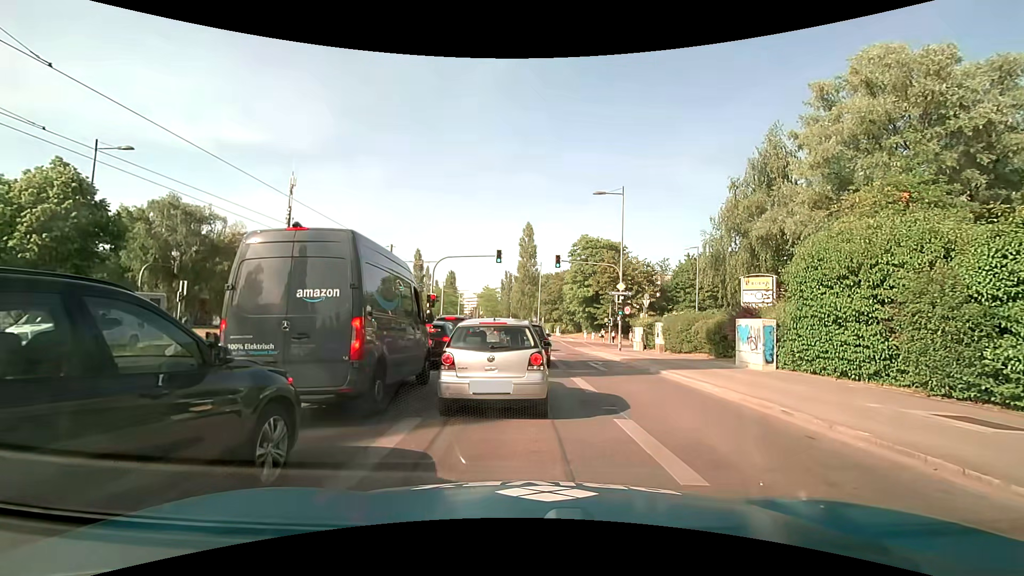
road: secondary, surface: asphalt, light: Day
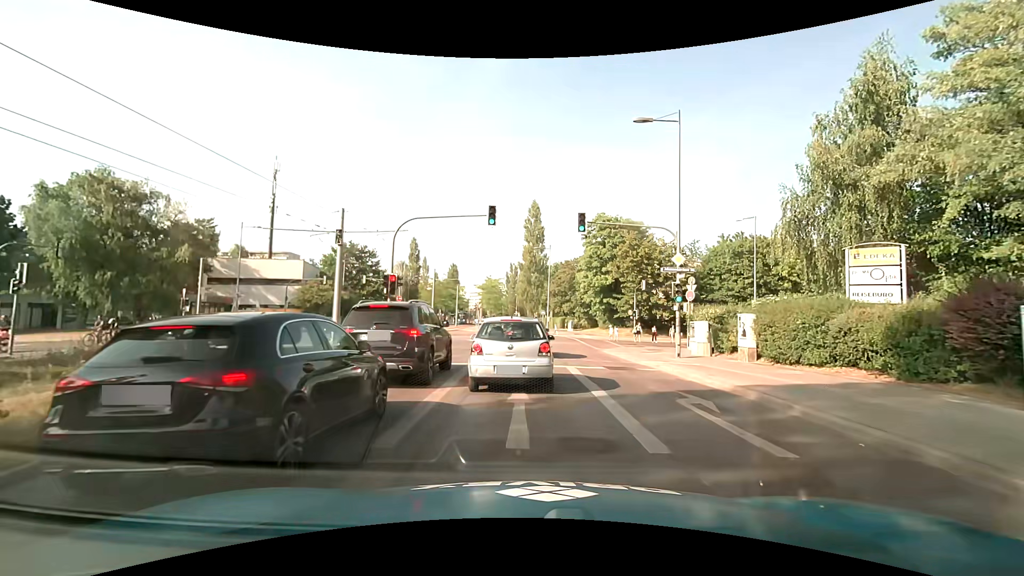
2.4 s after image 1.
(-0.6, +11.4) m; -3°
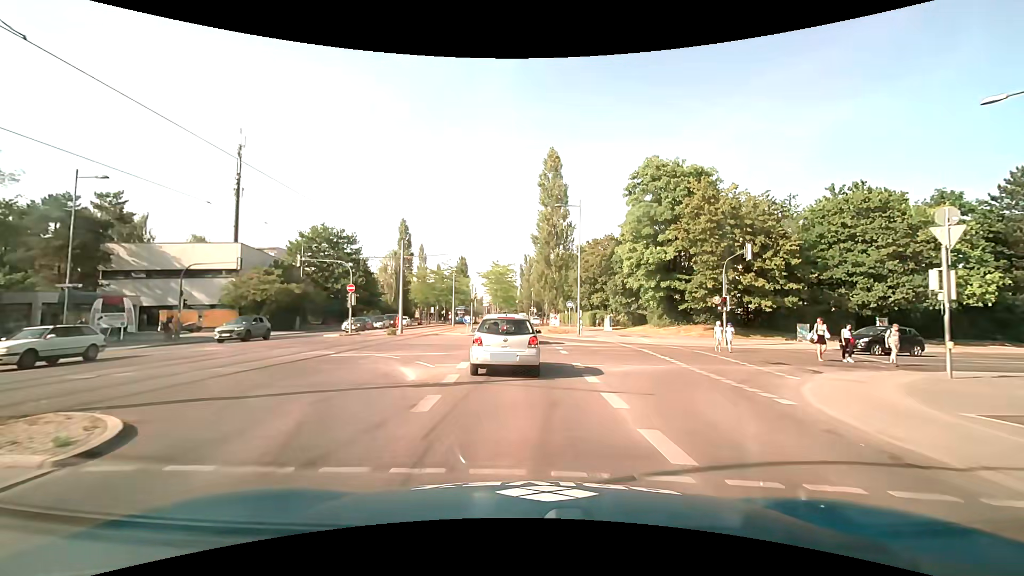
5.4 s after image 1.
(-0.3, +20.8) m; -2°
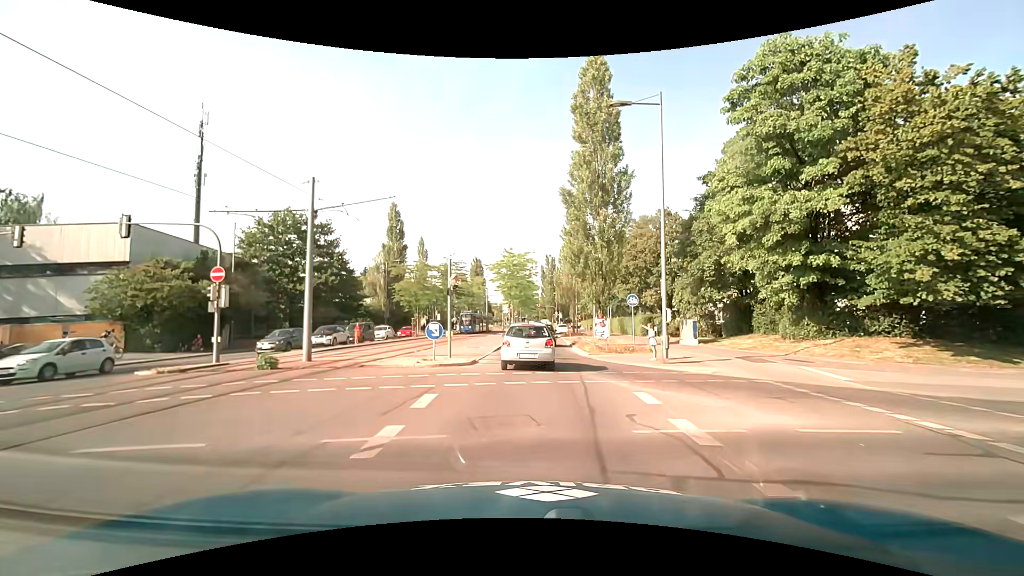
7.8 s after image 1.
(-0.5, +19.2) m; -2°
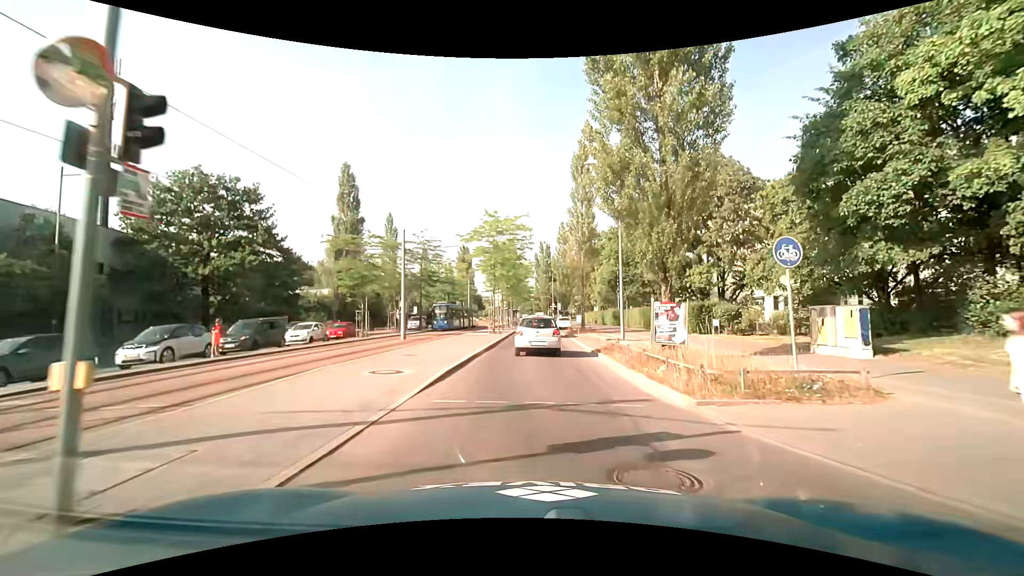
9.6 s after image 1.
(0.0, +15.6) m; +1°
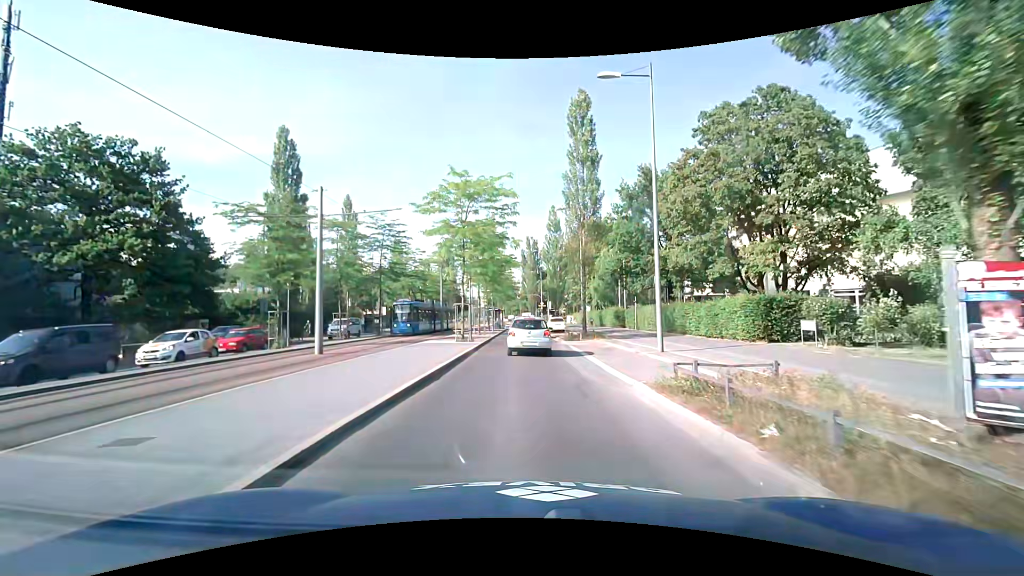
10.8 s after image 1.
(+0.1, +10.9) m; +1°
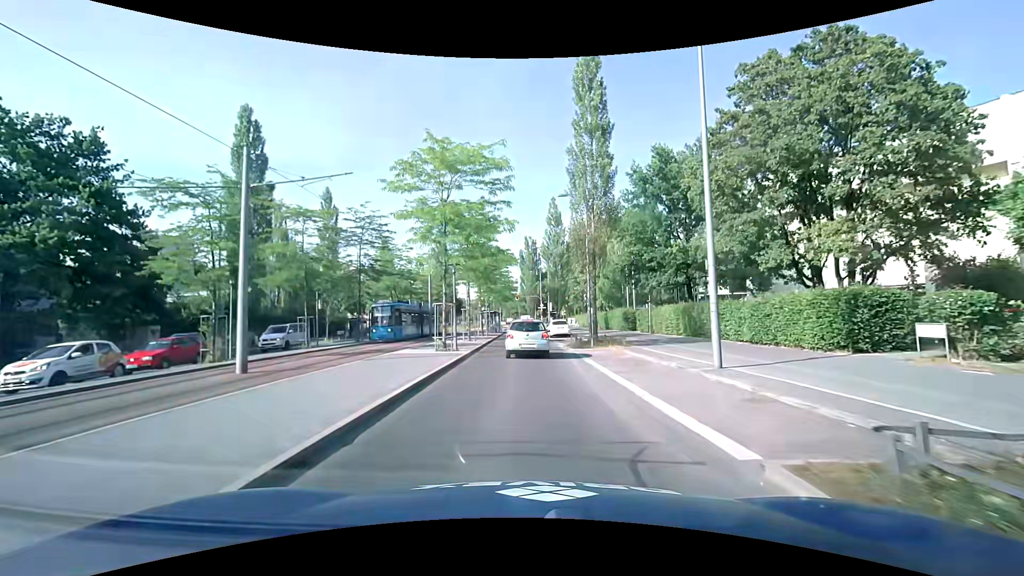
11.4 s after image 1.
(0.0, +5.5) m; -1°
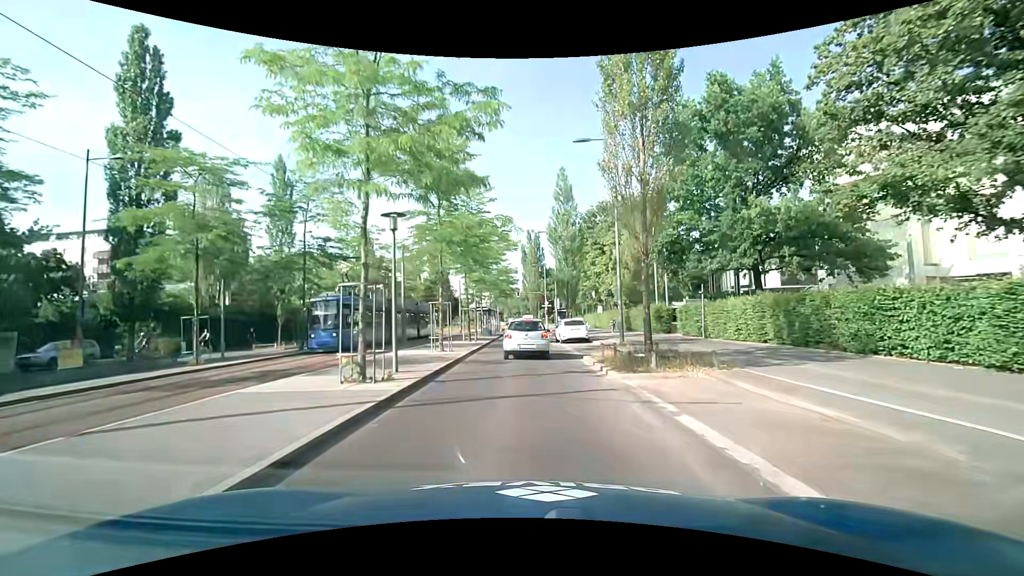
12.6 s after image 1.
(+0.1, +10.8) m; 0°
(0, +10) (0, +20) (0, +30) (0, +40) (0, +50) (-1, +60) (-1, +70) (-1, +80) (-1, +90) (-2, +100) m
